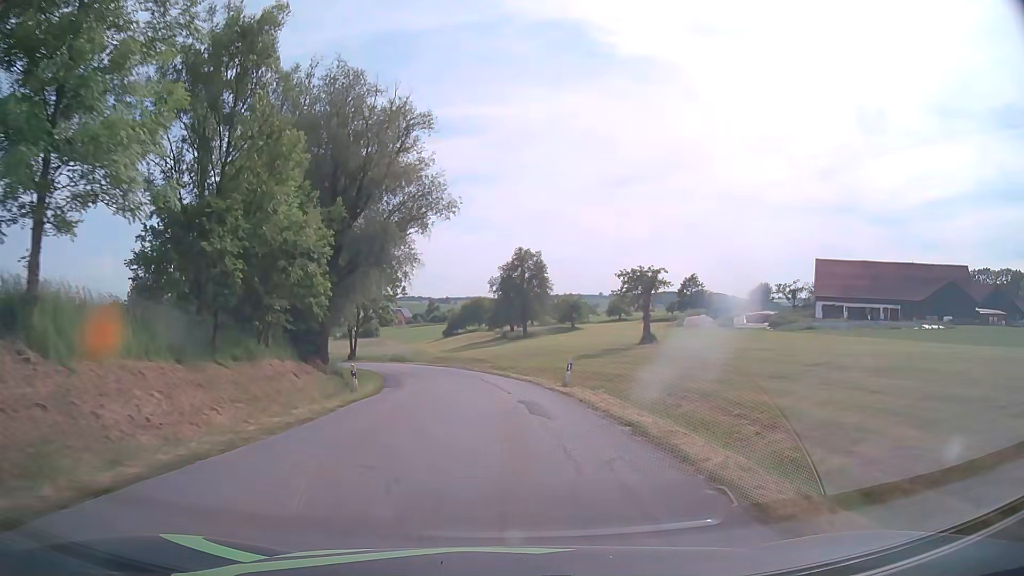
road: tertiary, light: Day
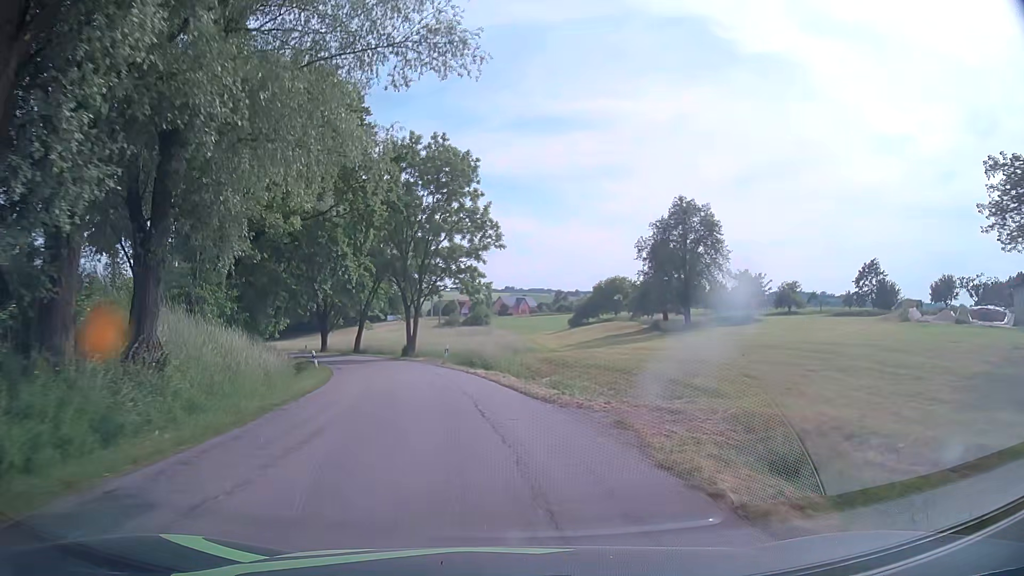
(-1.9, +34.4) m; -10°
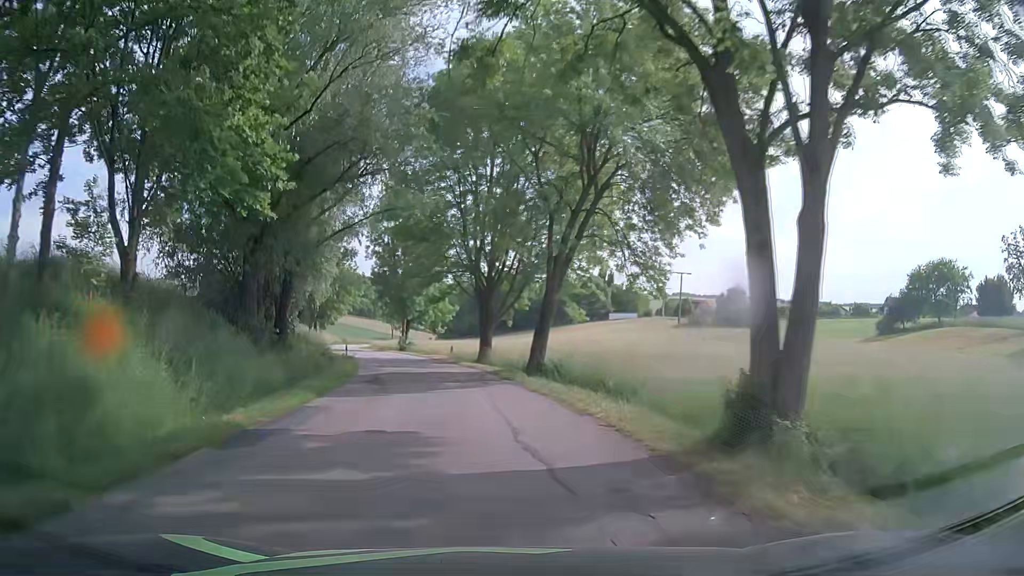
(-7.4, +41.0) m; -19°
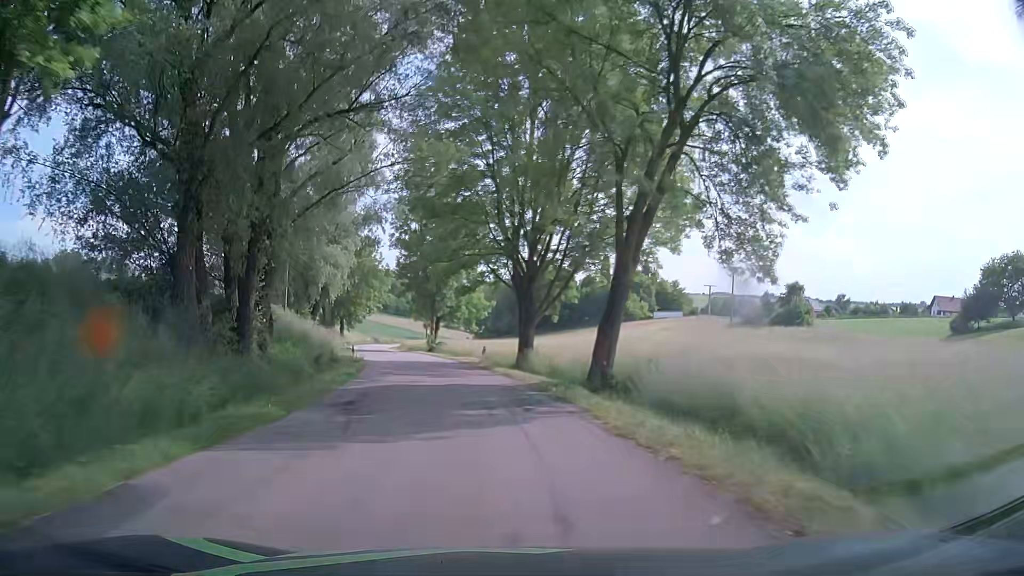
(-0.3, +8.4) m; -3°
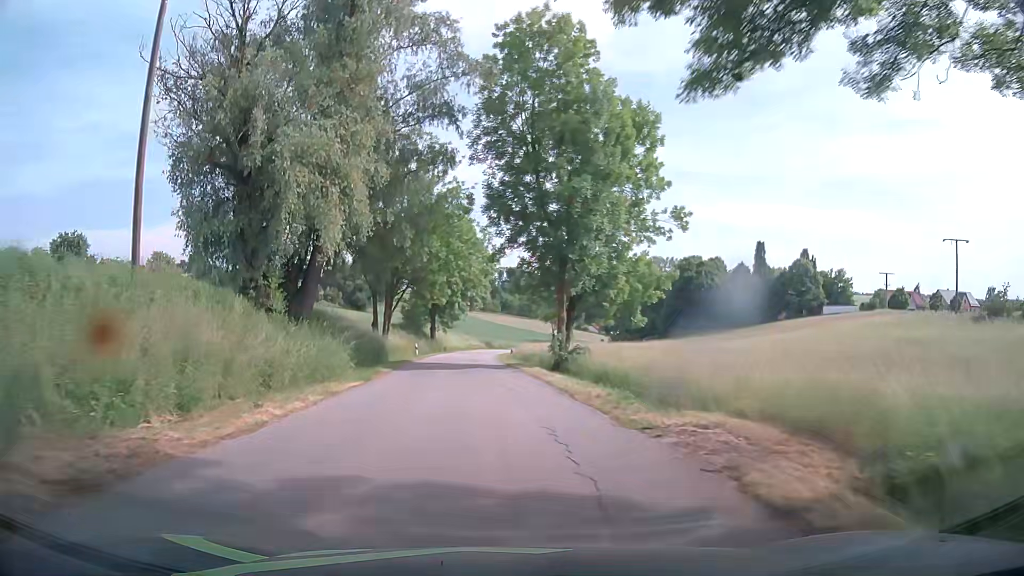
(-3.5, +33.4) m; -11°
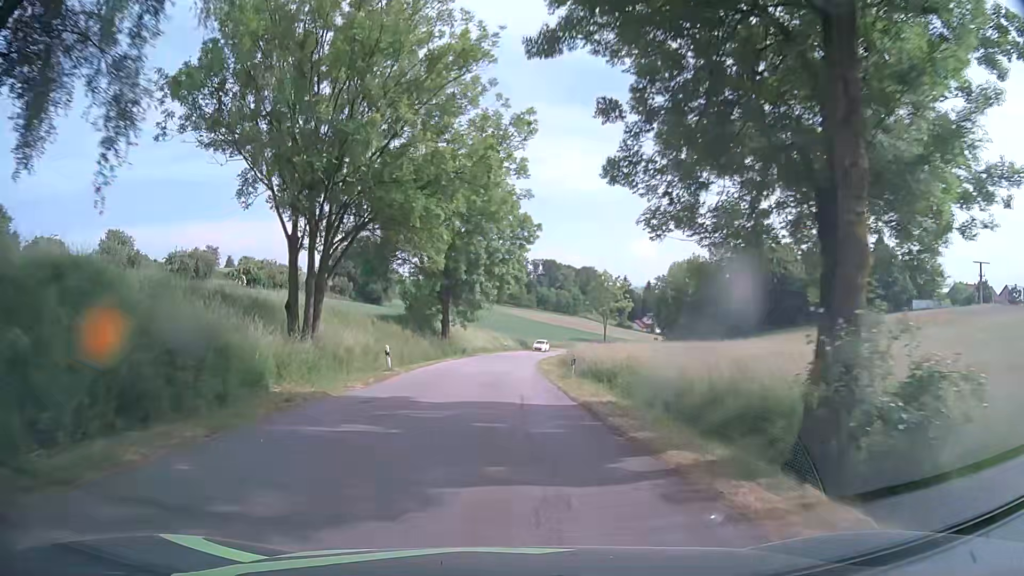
(-0.8, +25.3) m; -3°
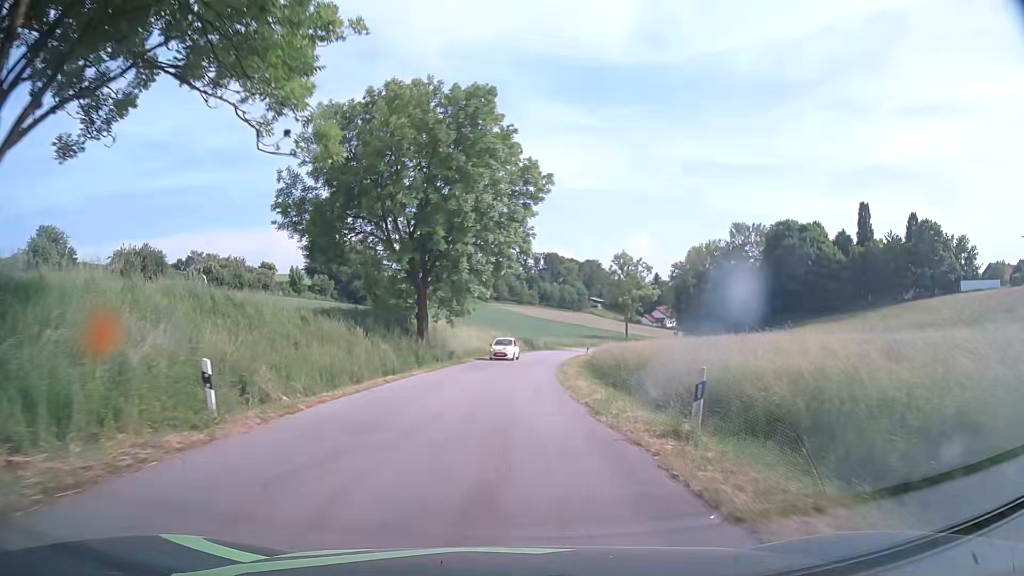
(0.0, +16.8) m; 0°
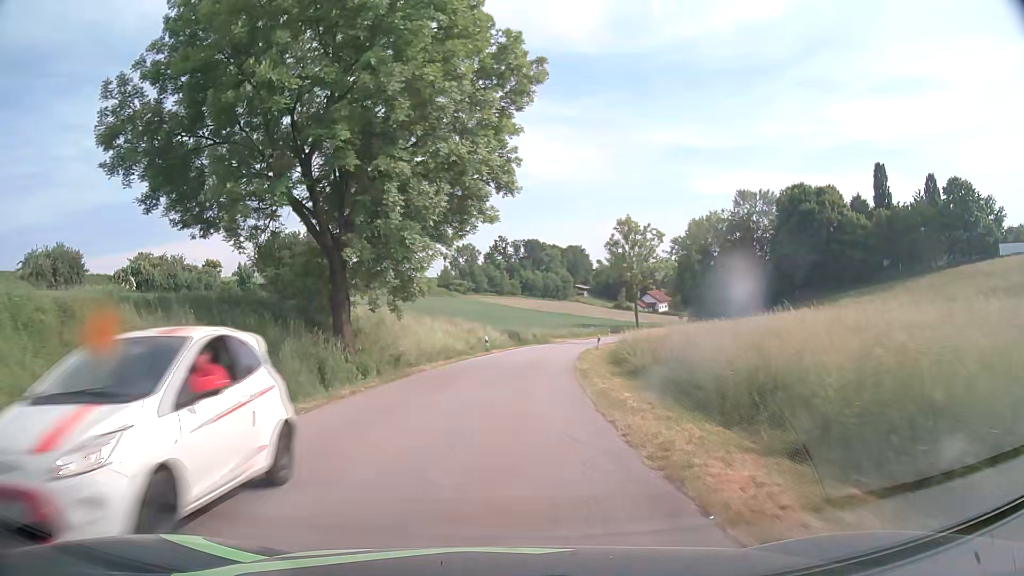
(+0.3, +16.8) m; +2°
(0, +10) (0, +20) (+1, +30) (+2, +40) (+4, +50) (+6, +60) (+8, +69) (+11, +79) (+14, +88) (+17, +98) m
